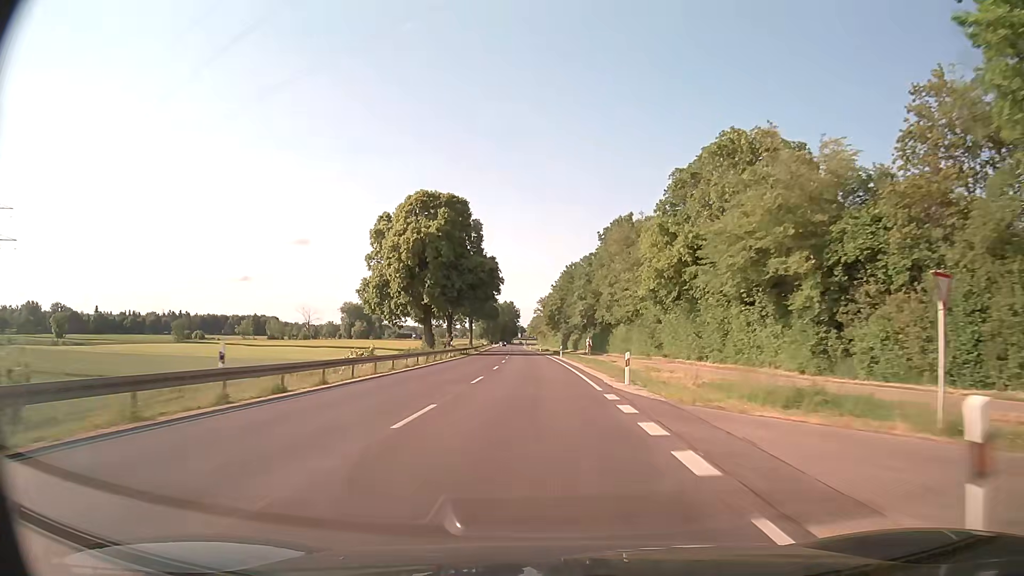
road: secondary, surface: asphalt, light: Day
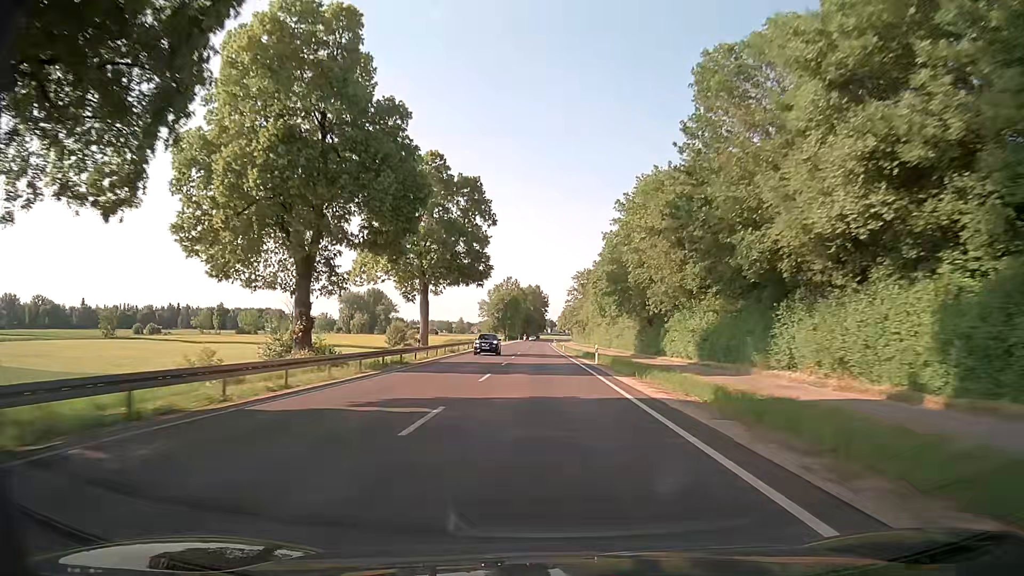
(-2.0, +73.2) m; -2°
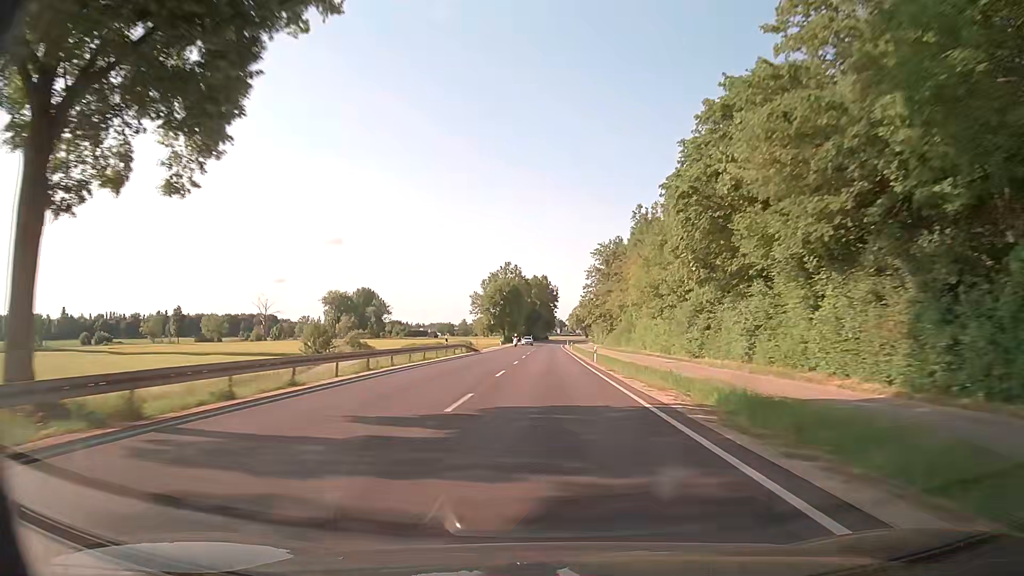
(-0.5, +44.5) m; -1°
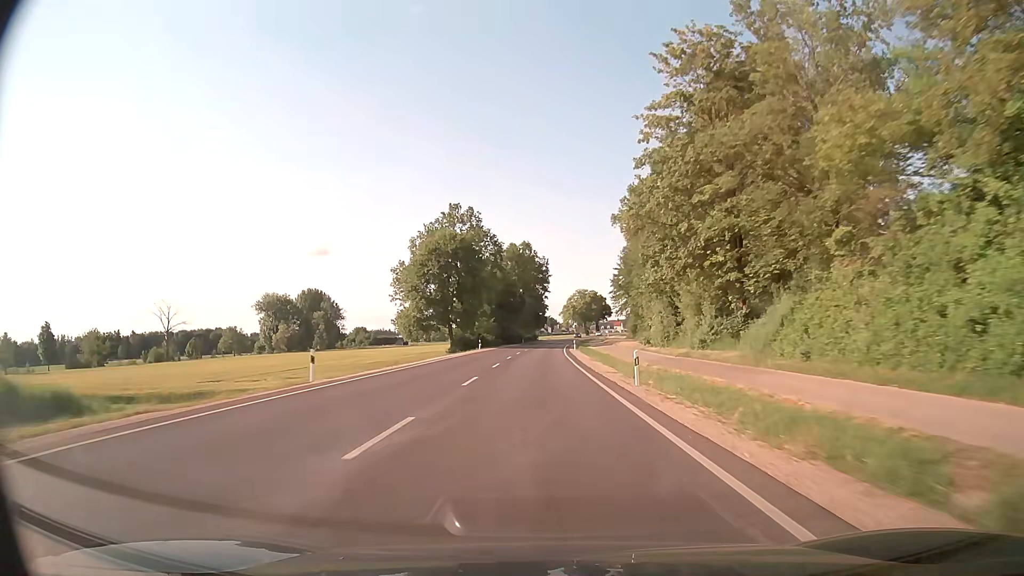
(+0.3, +75.8) m; +1°
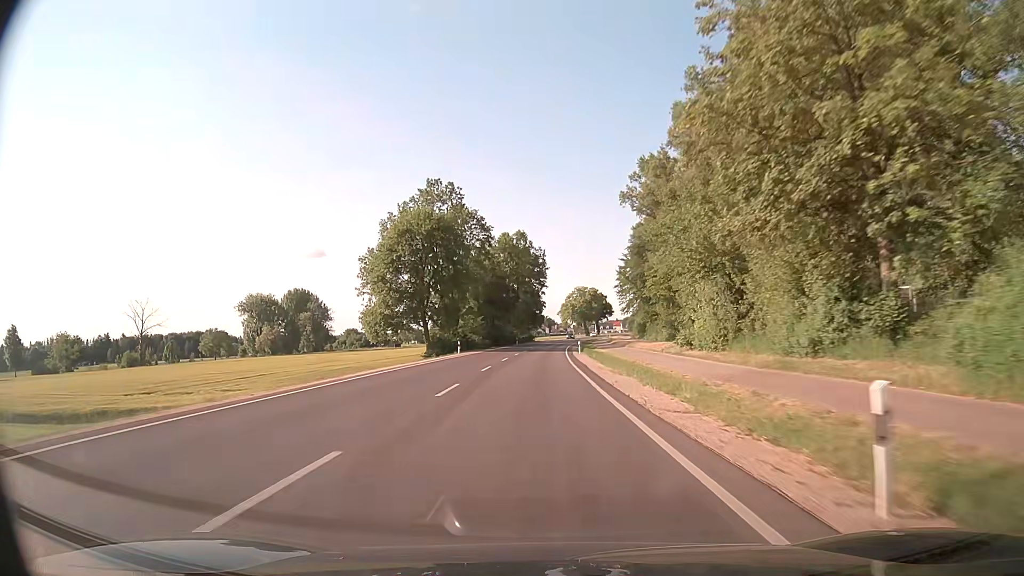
(+0.1, +15.2) m; 0°
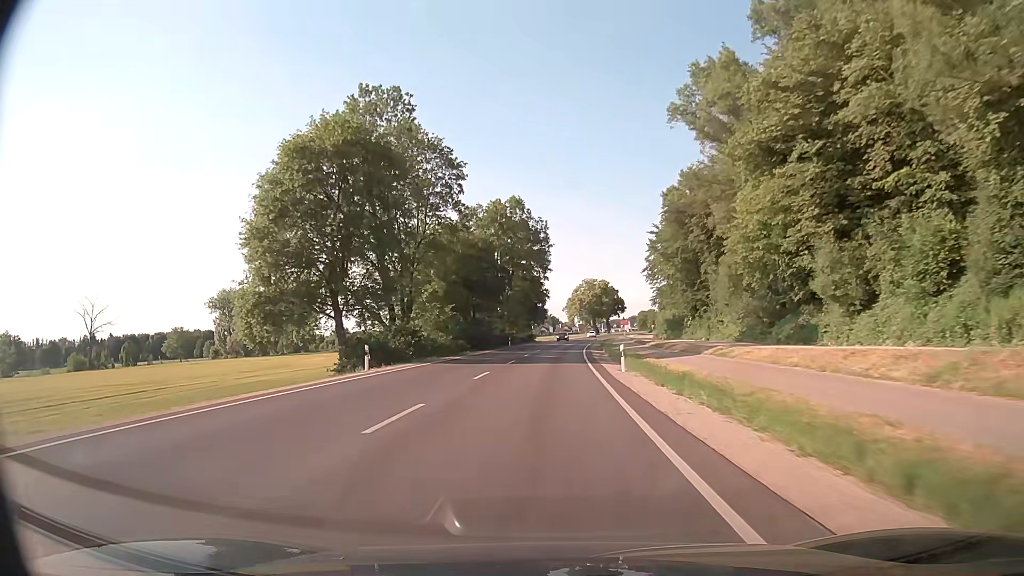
(0.0, +30.0) m; 0°
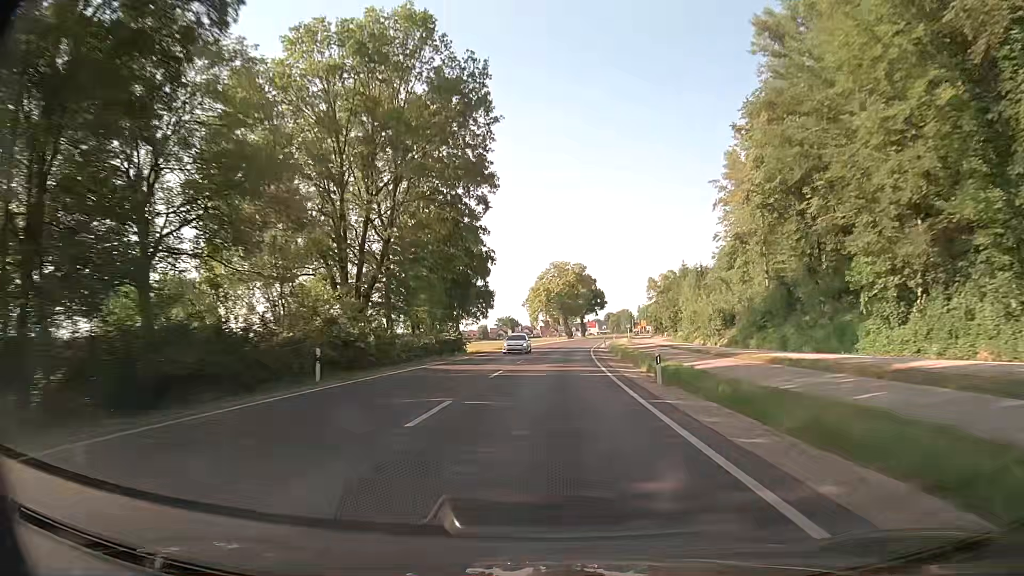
(+1.0, +57.9) m; +3°
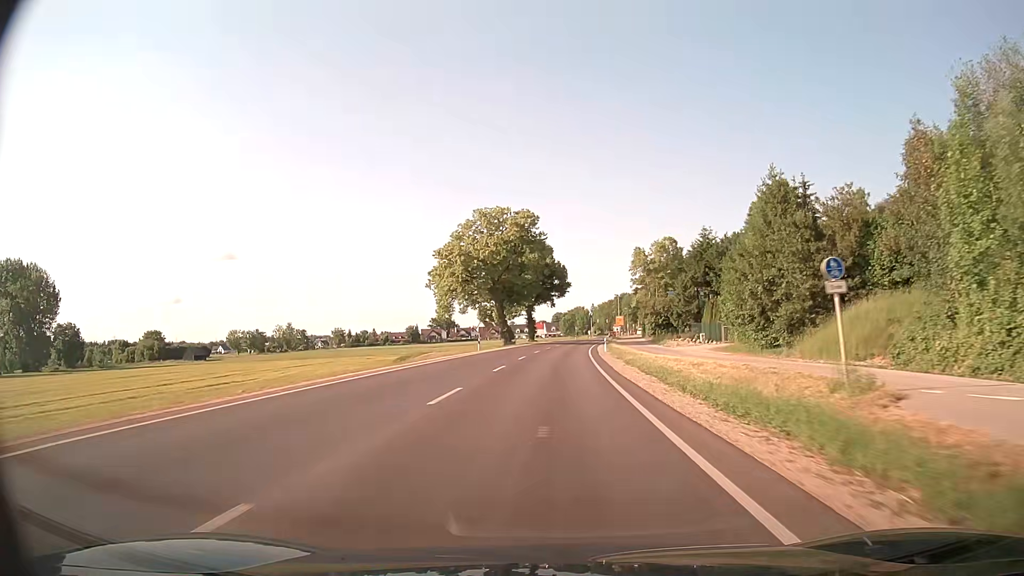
(+2.9, +67.3) m; +4°
(0, +10) (0, +20) (+1, +30) (+1, +40) (+2, +50) (+2, +60) (+3, +70) (+4, +80) (+5, +90) (+6, +100) m
